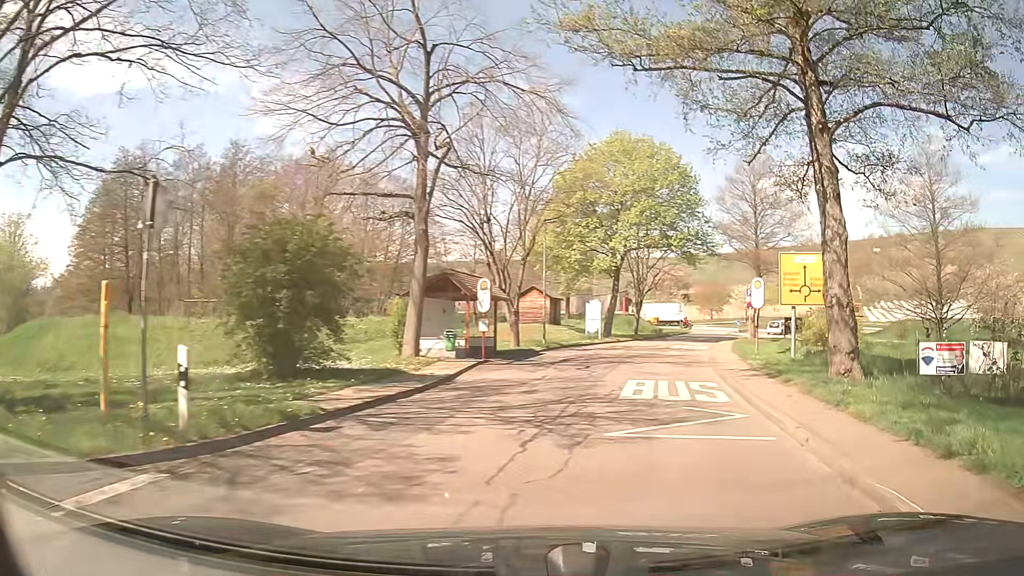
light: Day
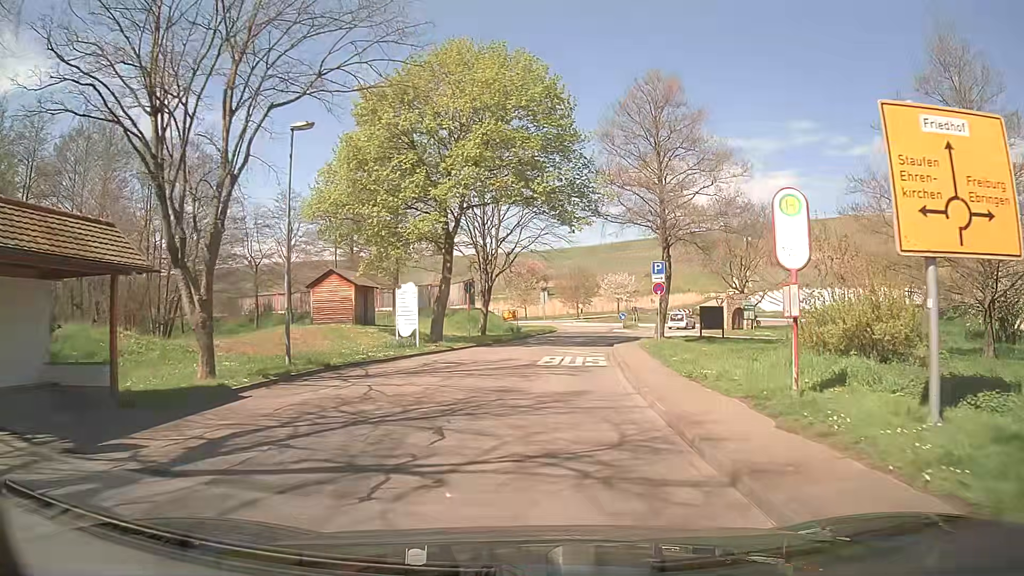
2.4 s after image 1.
(+2.8, +17.5) m; +10°
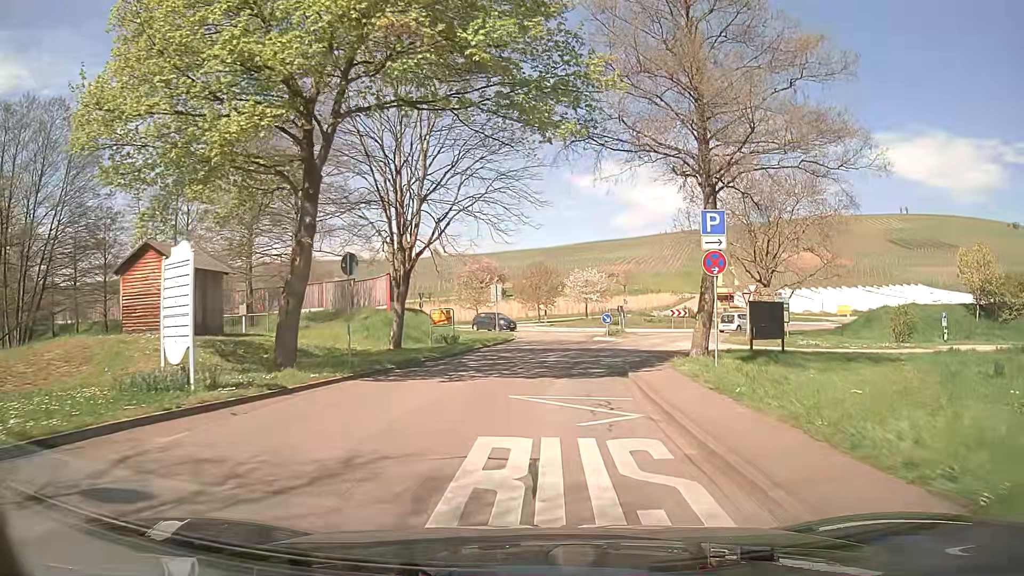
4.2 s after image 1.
(+0.9, +15.7) m; +4°
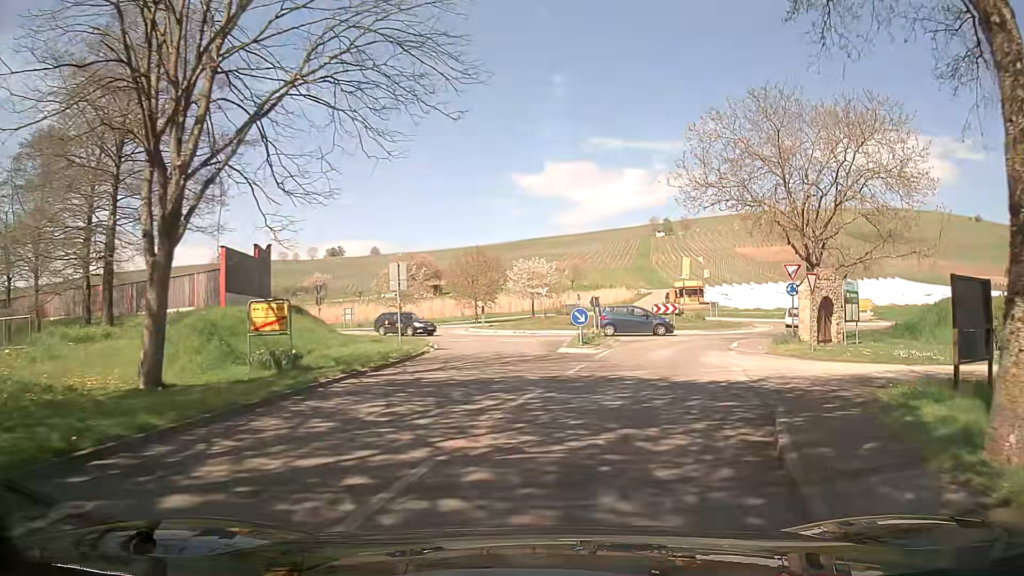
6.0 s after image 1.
(+0.6, +14.6) m; +6°
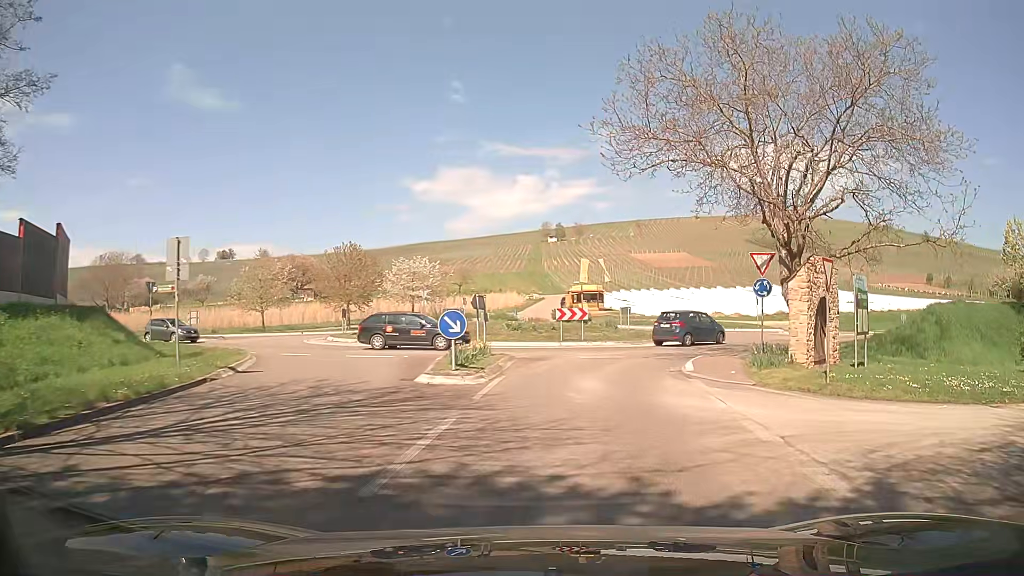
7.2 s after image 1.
(+0.6, +8.6) m; +9°
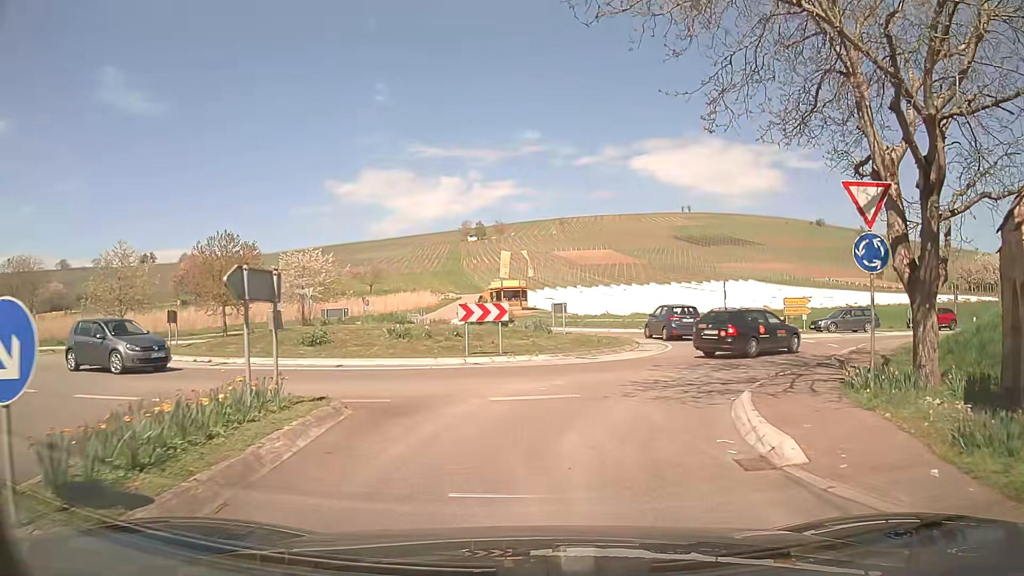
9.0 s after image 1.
(+0.6, +10.9) m; +6°
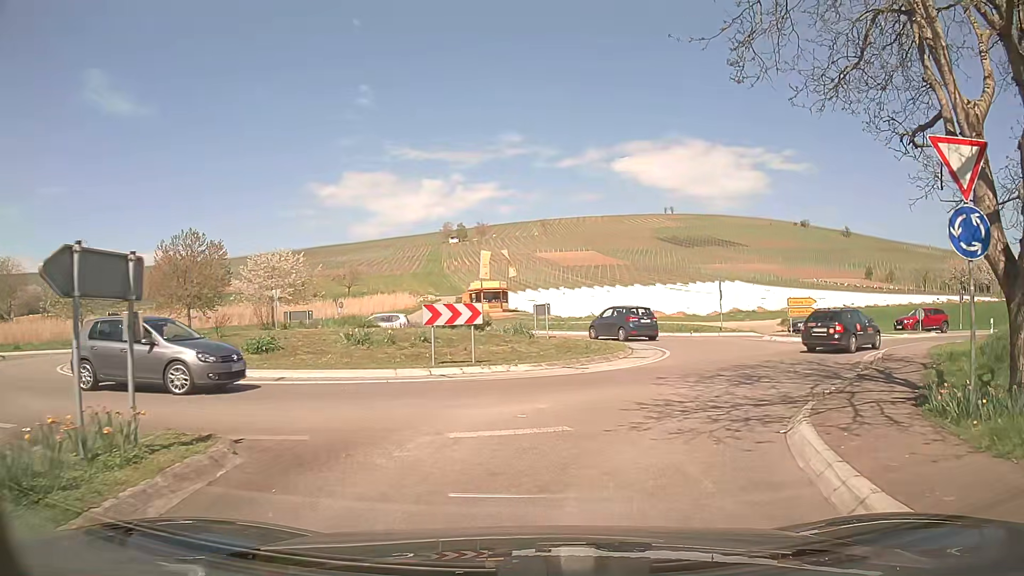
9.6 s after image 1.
(+0.1, +2.9) m; +1°
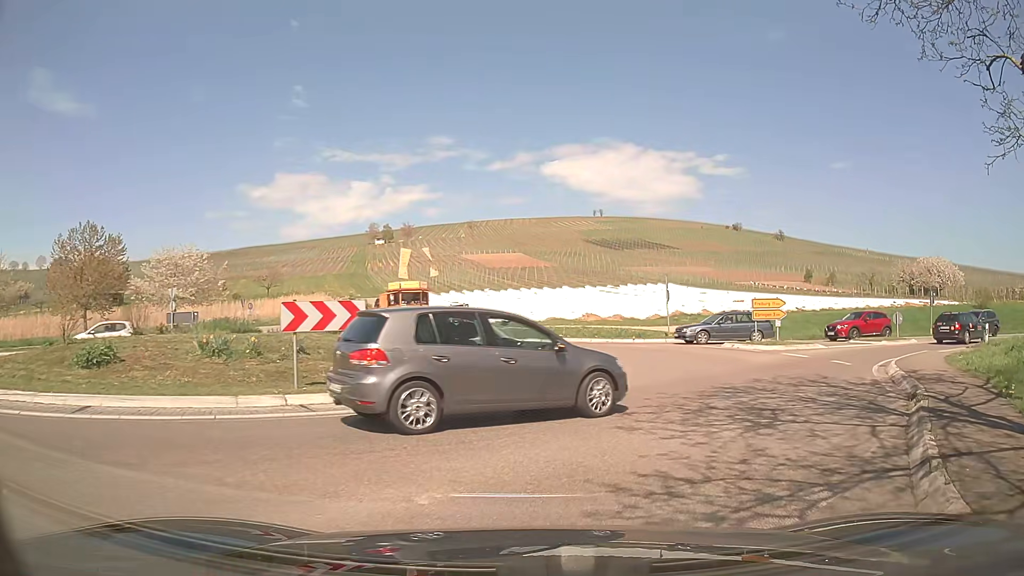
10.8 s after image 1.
(+0.3, +4.9) m; +7°
(+2, +10) (+7, +18) (+14, +25) (+23, +30) (+32, +34) (+41, +38) (+50, +42) (+60, +45) (+70, +47) (+79, +50) m
